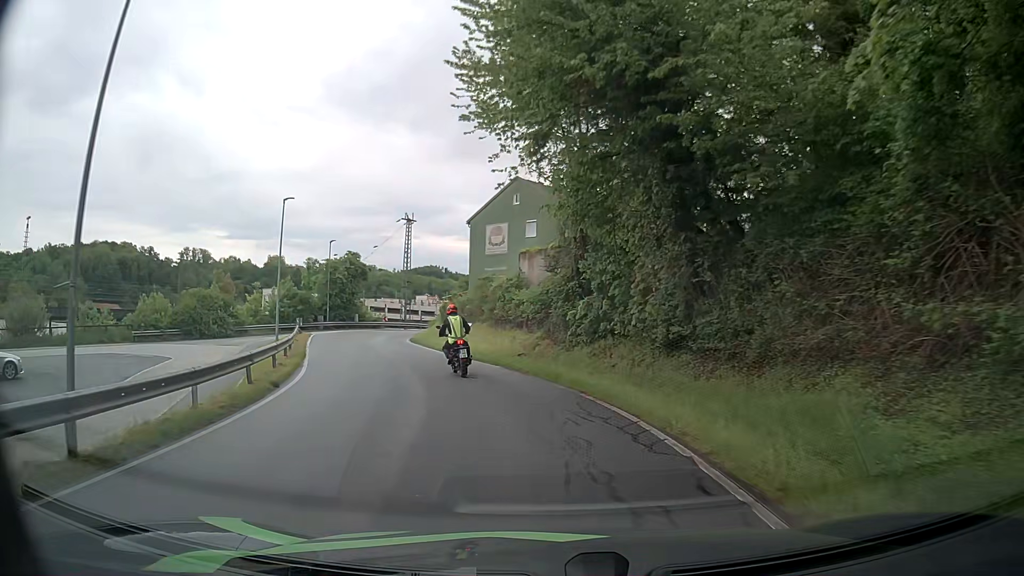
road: residential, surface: asphalt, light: Day
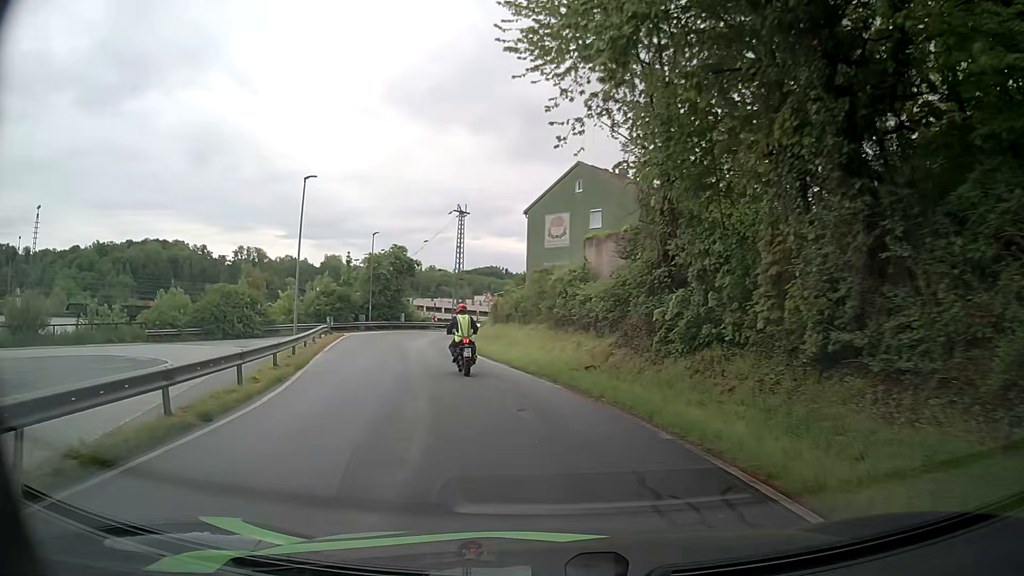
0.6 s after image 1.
(-0.2, +5.8) m; -4°
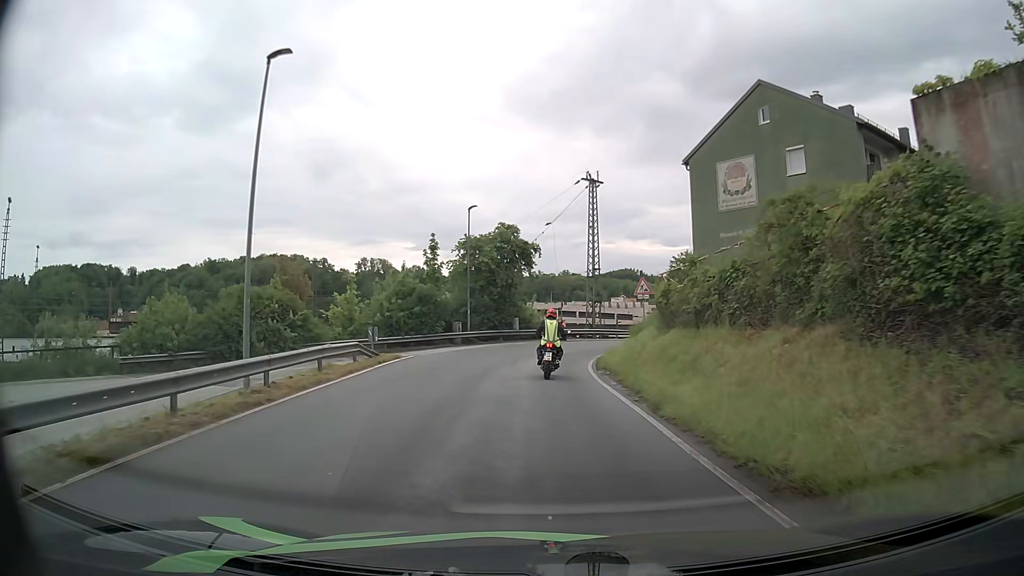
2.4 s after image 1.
(-2.1, +17.0) m; -12°
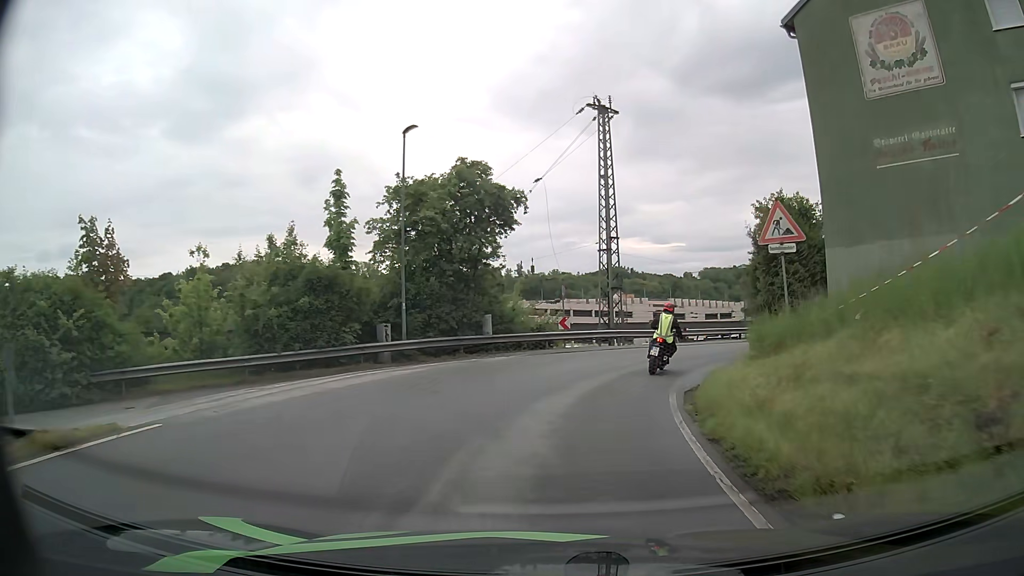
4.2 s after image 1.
(-0.2, +17.4) m; +1°
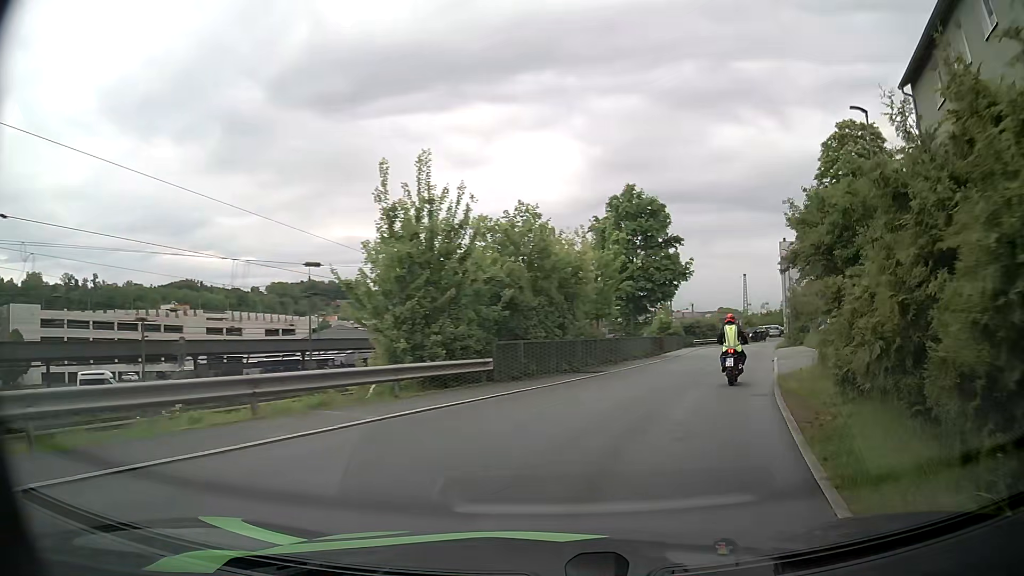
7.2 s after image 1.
(+6.0, +24.6) m; +35°
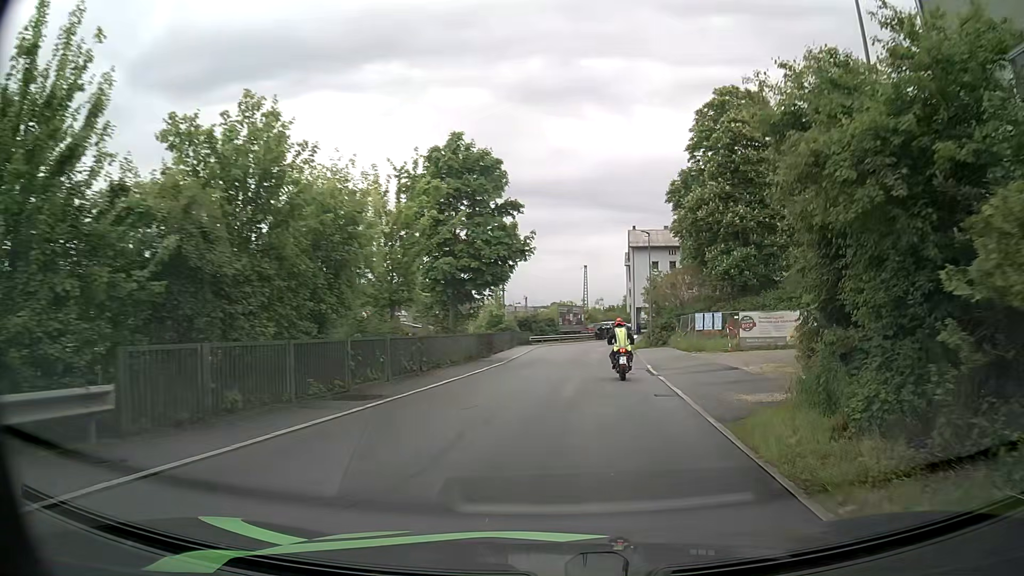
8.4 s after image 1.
(+1.5, +9.9) m; +16°
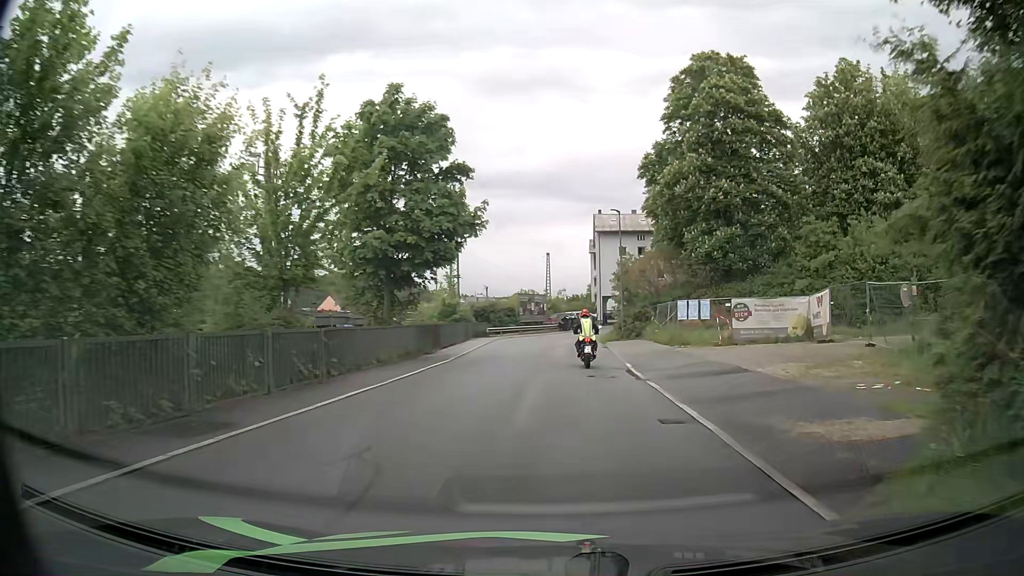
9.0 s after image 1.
(+0.2, +5.4) m; +3°
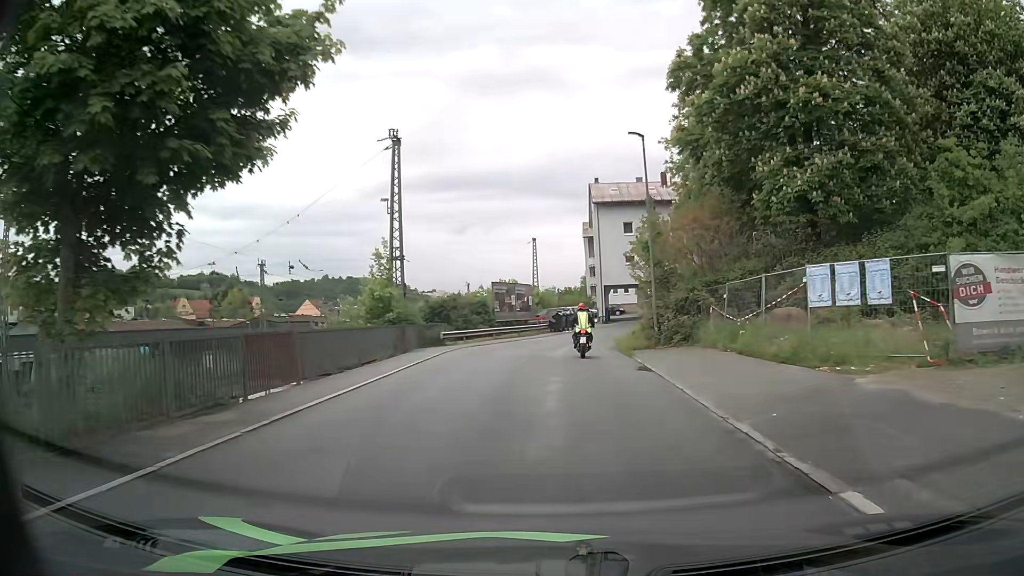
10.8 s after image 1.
(+0.4, +17.1) m; +2°
(0, +10) (0, +20) (0, +30) (+3, +39) (+10, +47) (+18, +52) (+28, +52) (+38, +52) (+48, +52) (+58, +52) m
